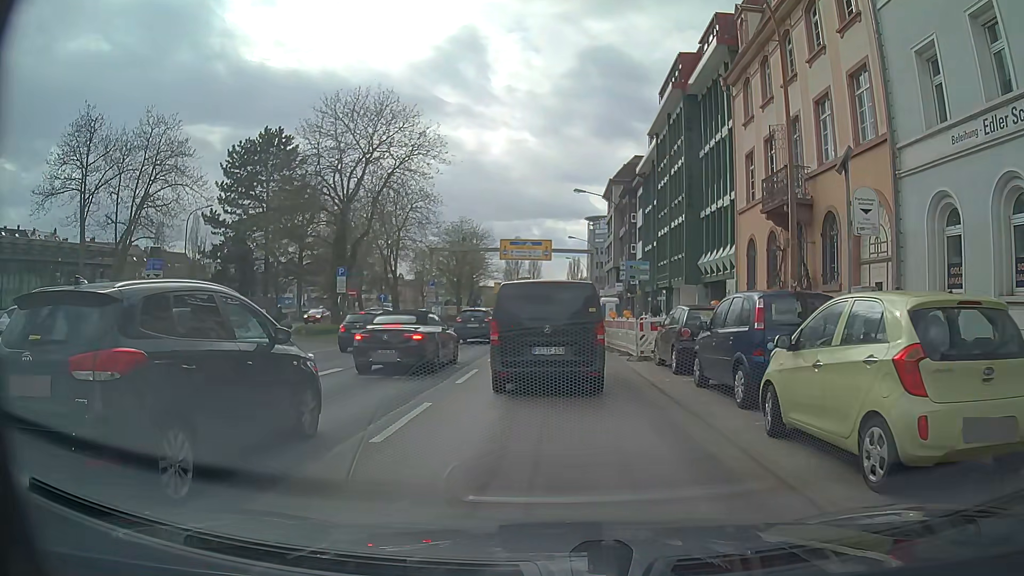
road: primary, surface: asphalt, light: Day
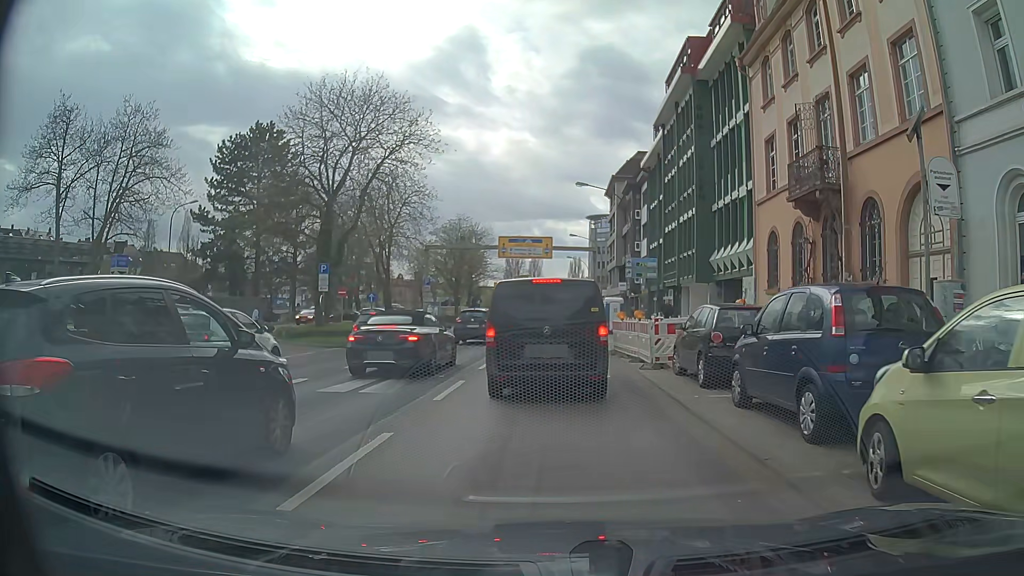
(-0.1, +2.5) m; +1°
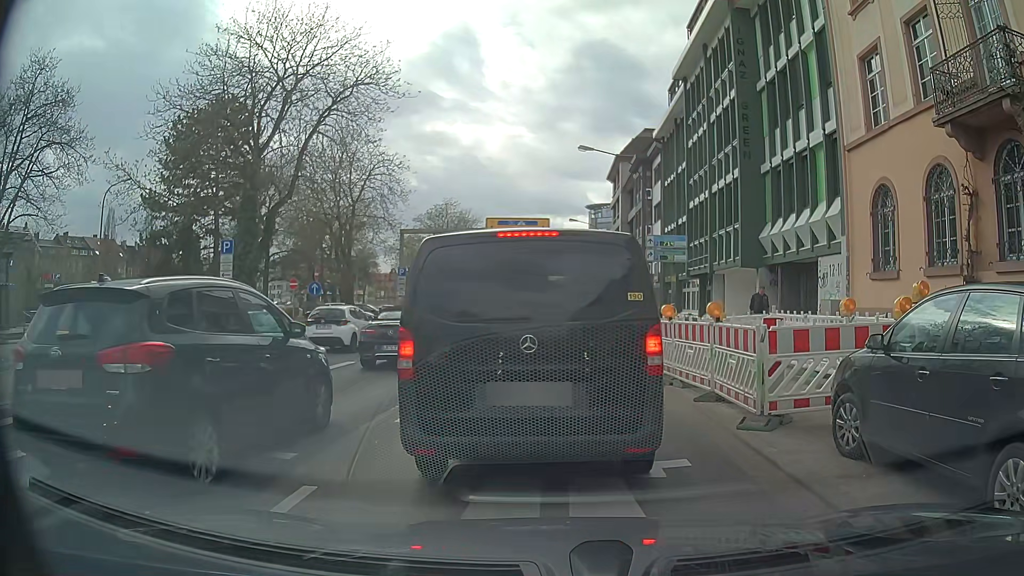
(-0.3, +8.1) m; -1°
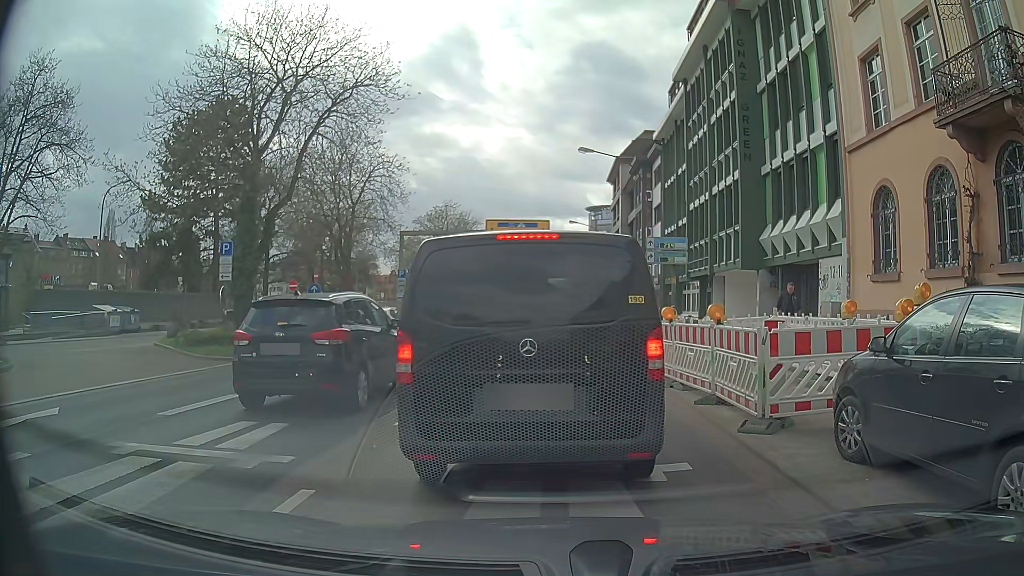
(0.0, +0.1) m; 0°
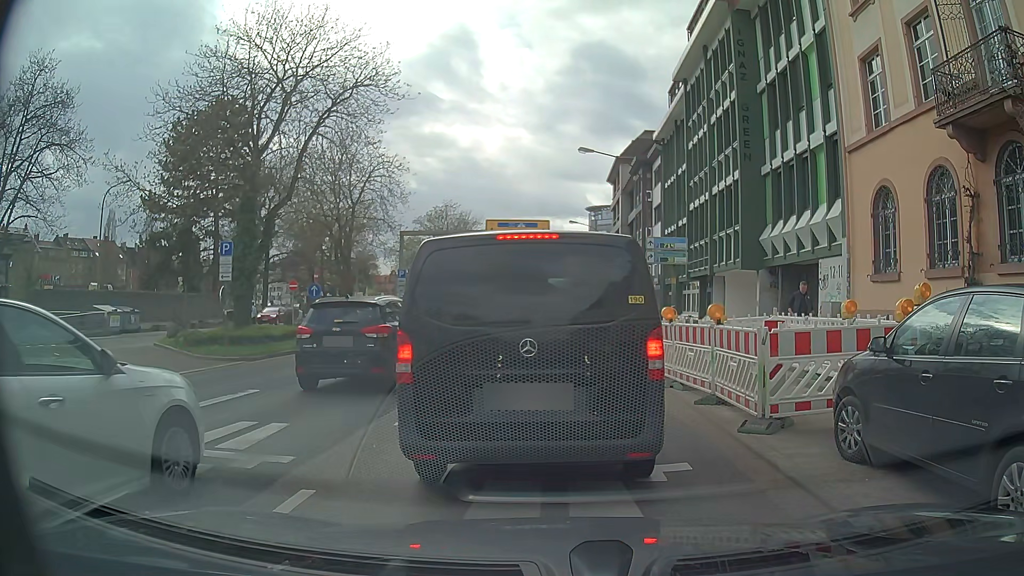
(0.0, 0.0) m; 0°
